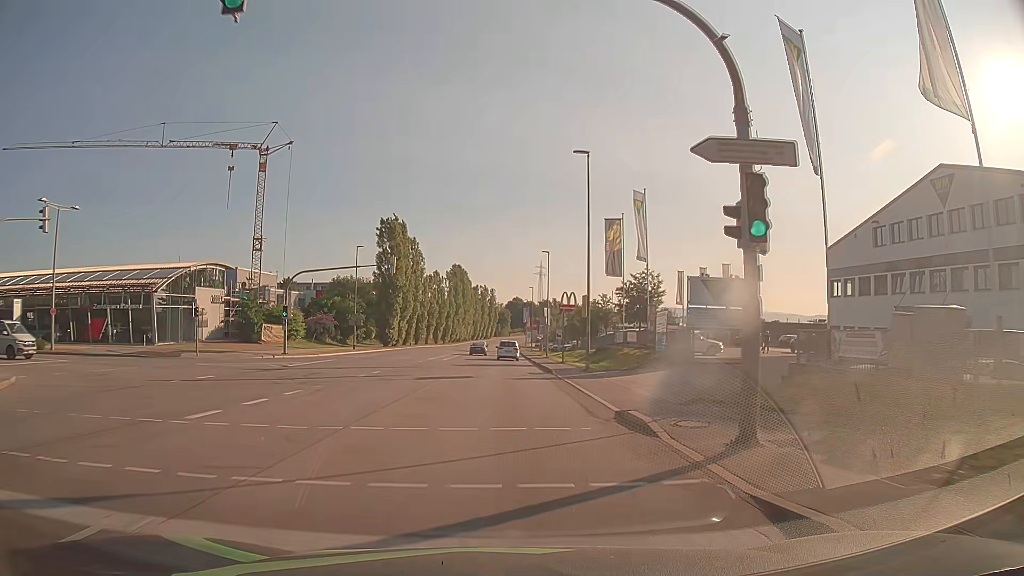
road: secondary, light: Day
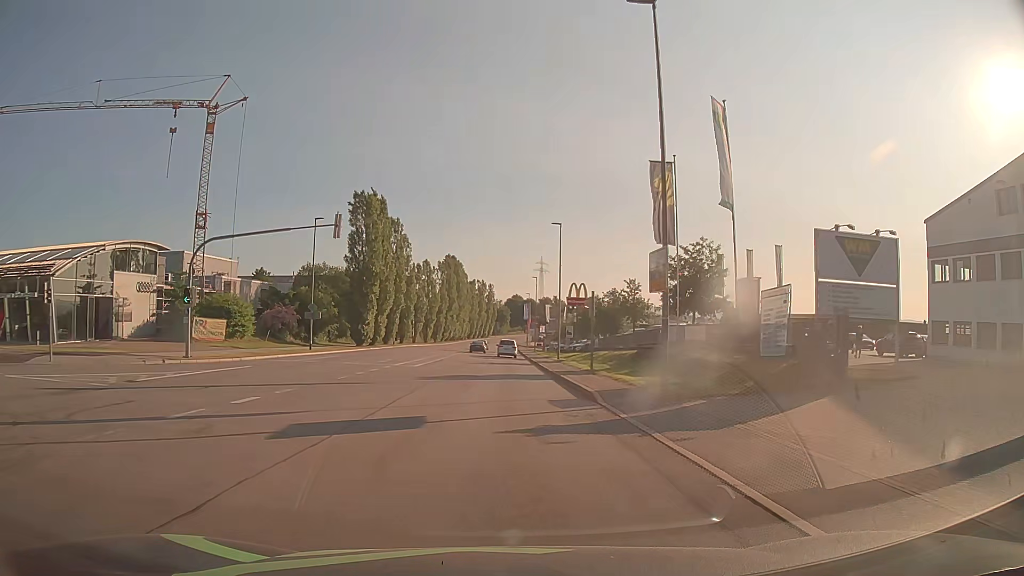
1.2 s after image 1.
(+0.1, +15.3) m; +1°
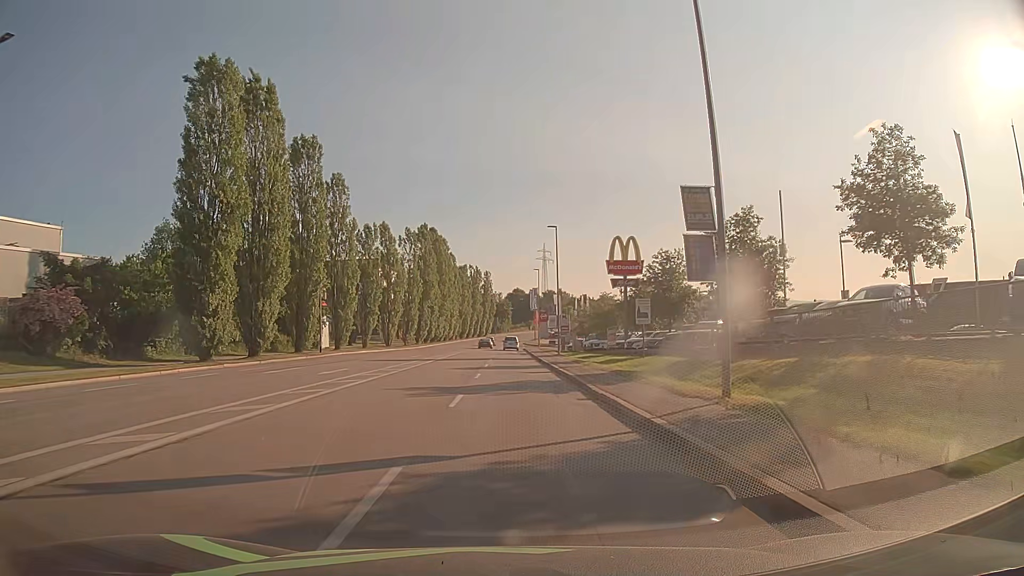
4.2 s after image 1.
(-0.2, +38.3) m; 0°
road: tertiary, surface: asphalt
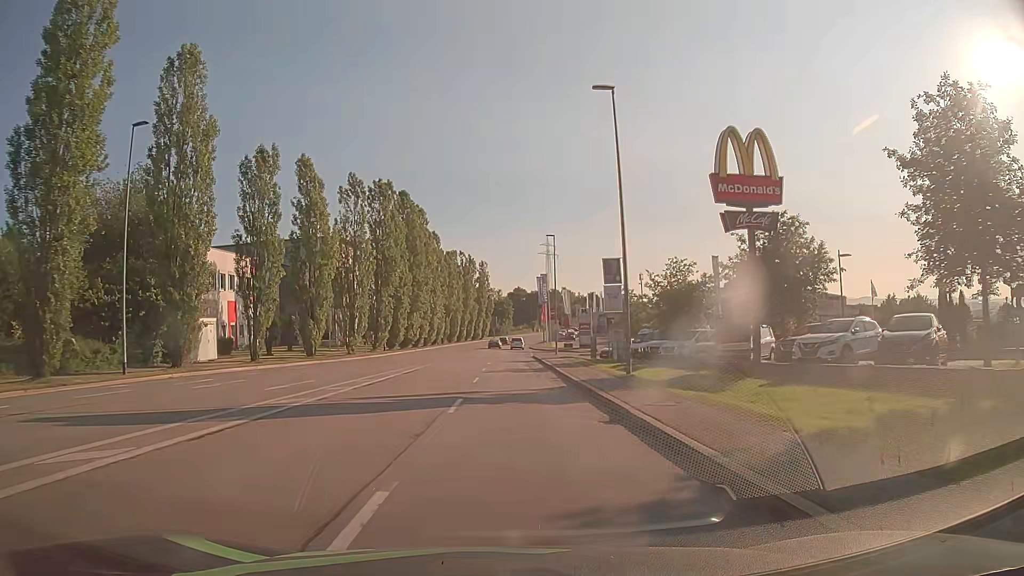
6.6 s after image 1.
(+0.1, +30.5) m; 0°
(0, +10) (0, +20) (0, +30) (0, +40) (0, +50) (0, +60) (0, +70) (0, +80) (+1, +90) (+1, +100) m
